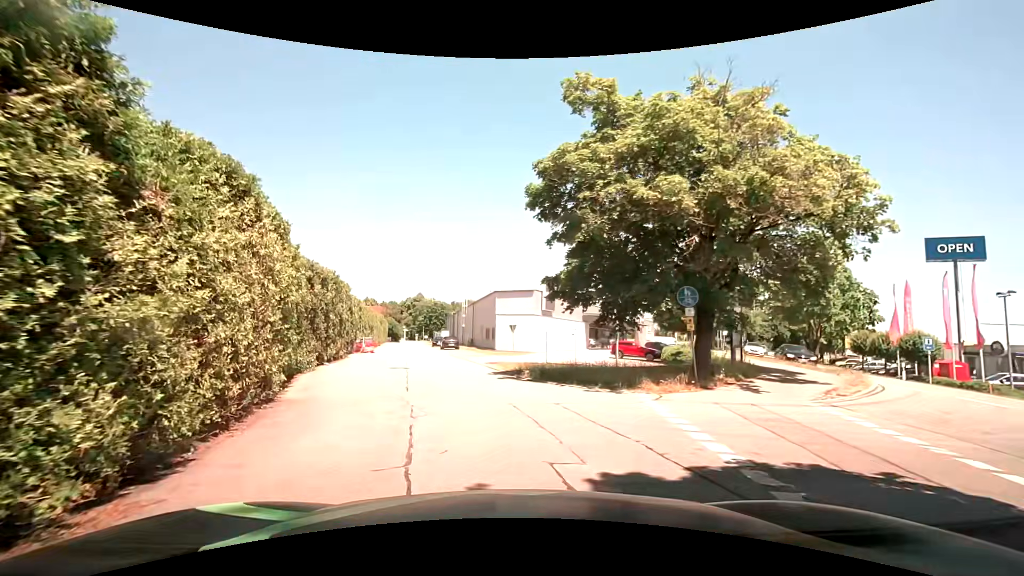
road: residential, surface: asphalt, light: Day
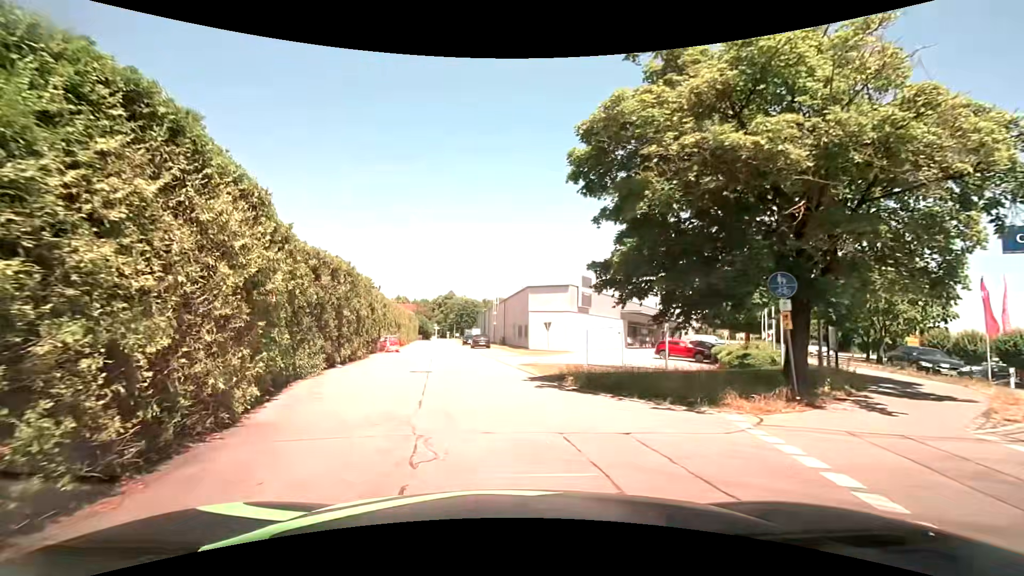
(0.0, +3.1) m; -2°
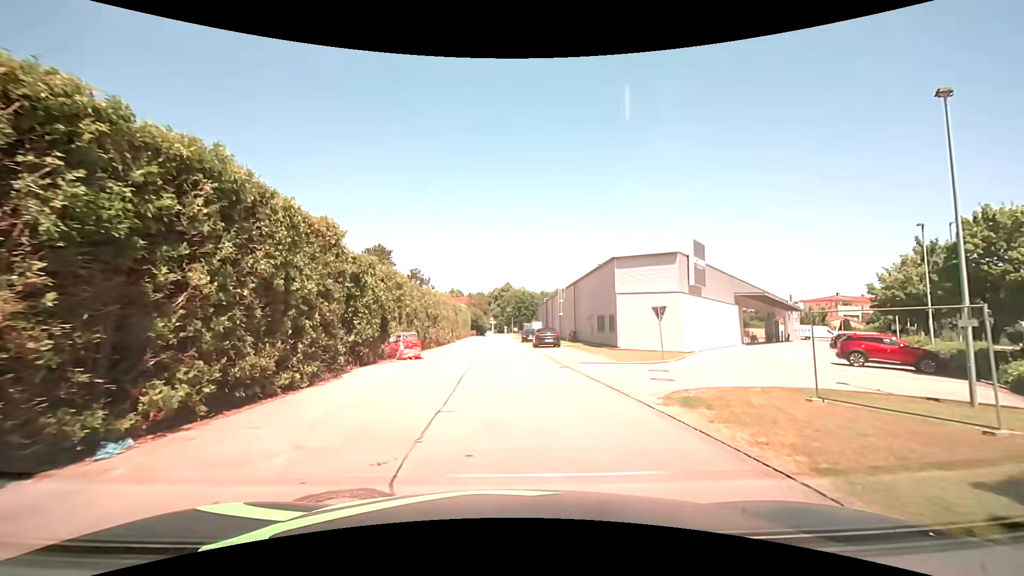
(-1.1, +14.3) m; -7°
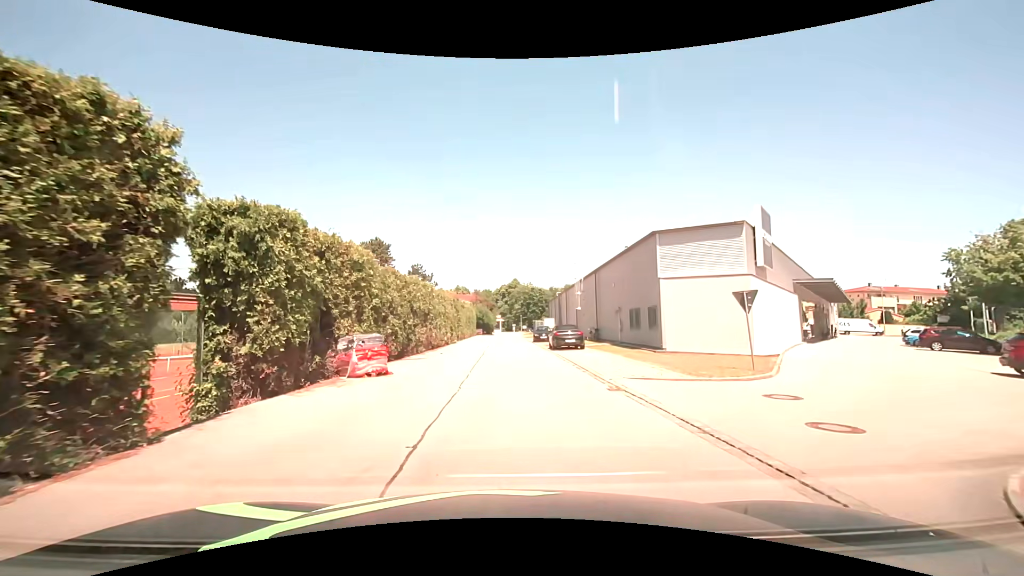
(0.0, +7.6) m; -1°
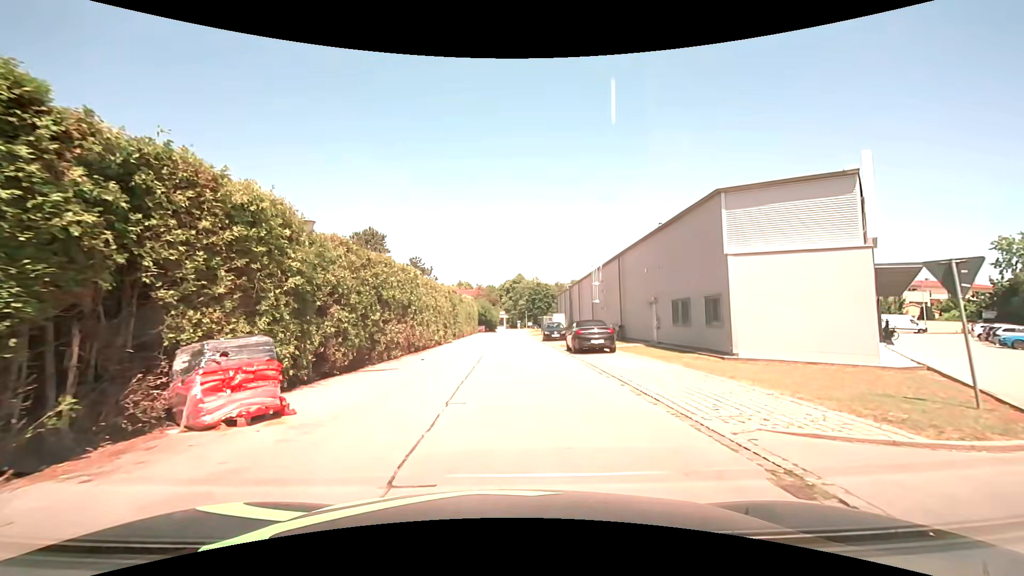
(0.0, +7.0) m; -1°
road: service
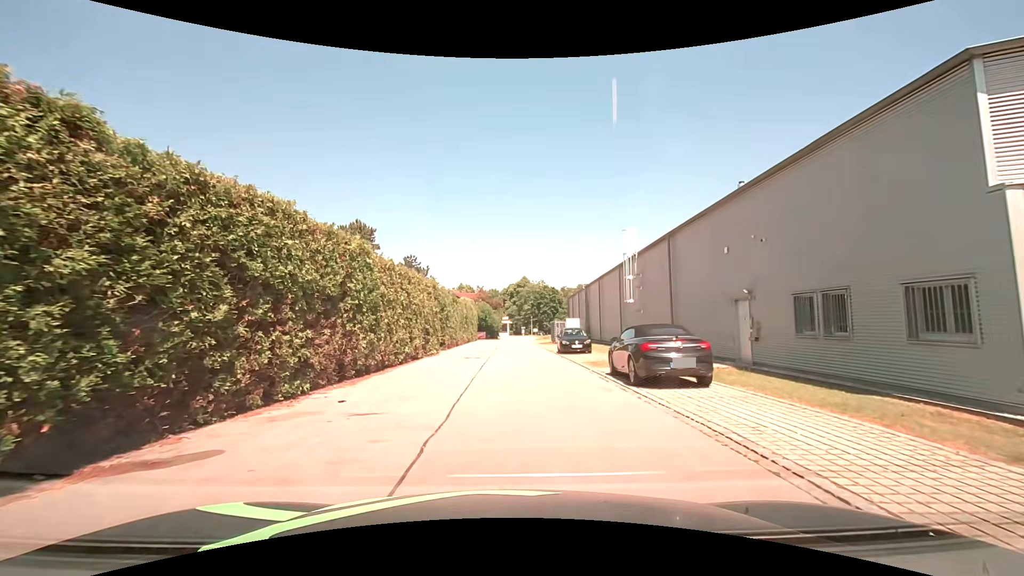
(0.0, +9.7) m; 0°
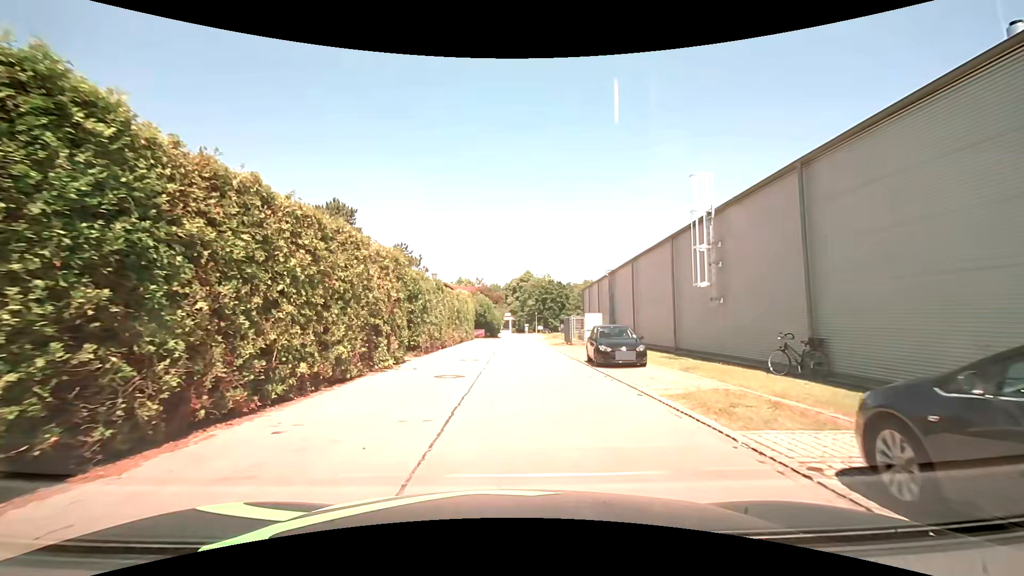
(0.0, +10.8) m; 0°
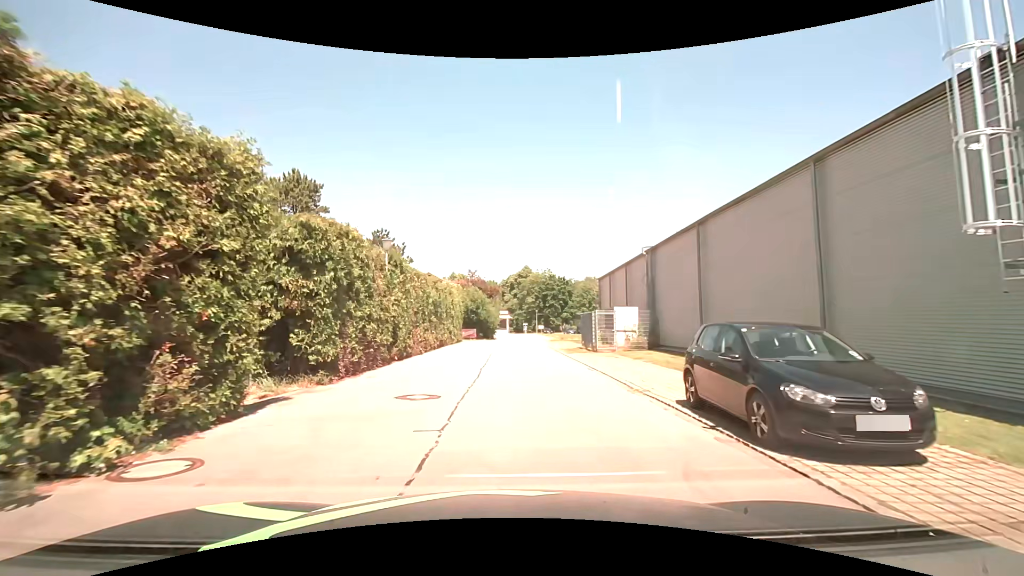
(0.0, +11.6) m; 0°
(0, +10) (0, +20) (0, +30) (+1, +40) (+1, +50) (+2, +60) (+2, +70) (+2, +80) (+2, +90) (+2, +100) m
